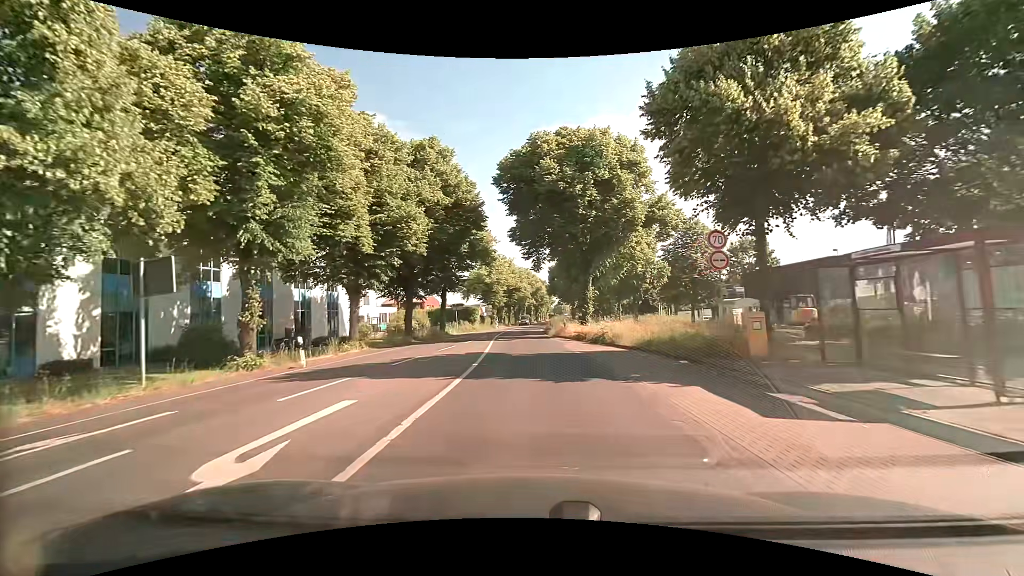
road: secondary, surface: asphalt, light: Day
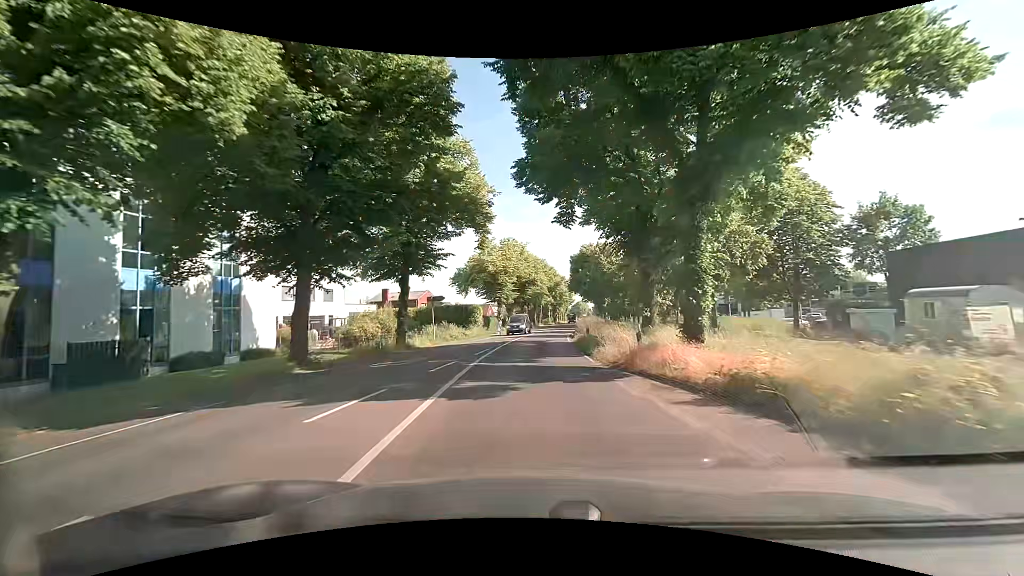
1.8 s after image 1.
(-0.4, +20.4) m; -2°
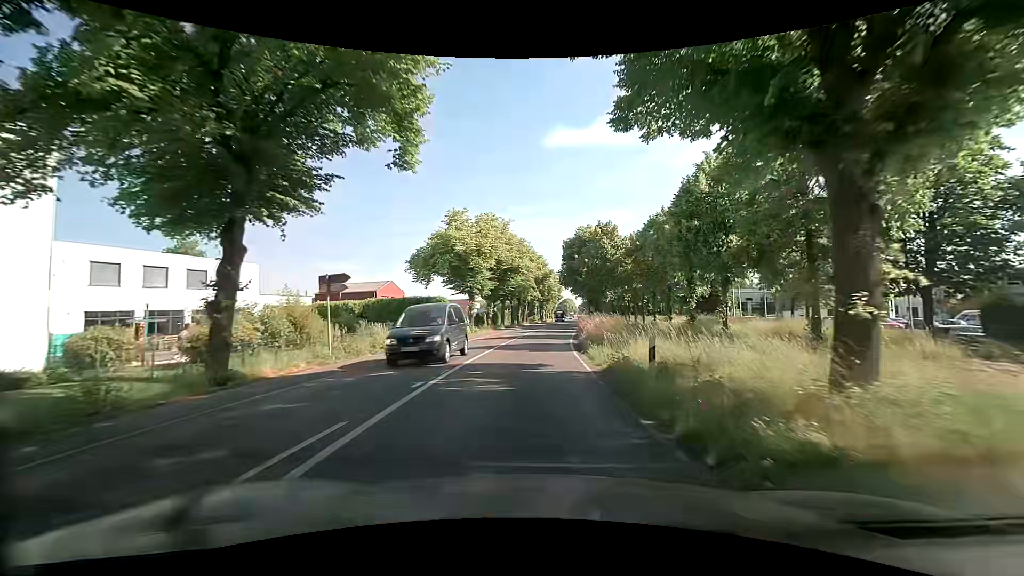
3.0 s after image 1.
(+0.2, +15.7) m; +2°
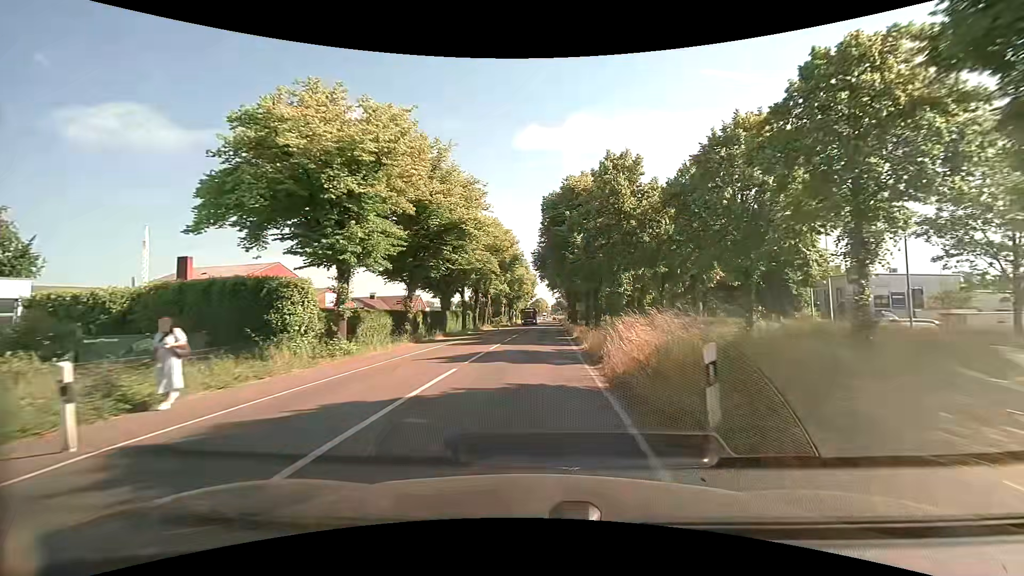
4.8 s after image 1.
(+0.8, +26.1) m; +4°
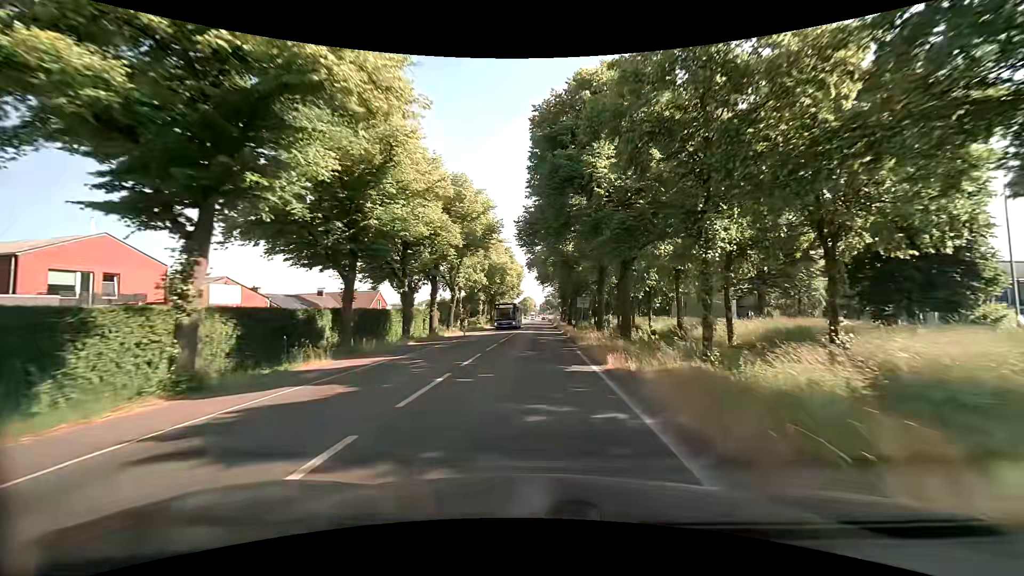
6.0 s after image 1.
(+0.2, +19.0) m; +1°
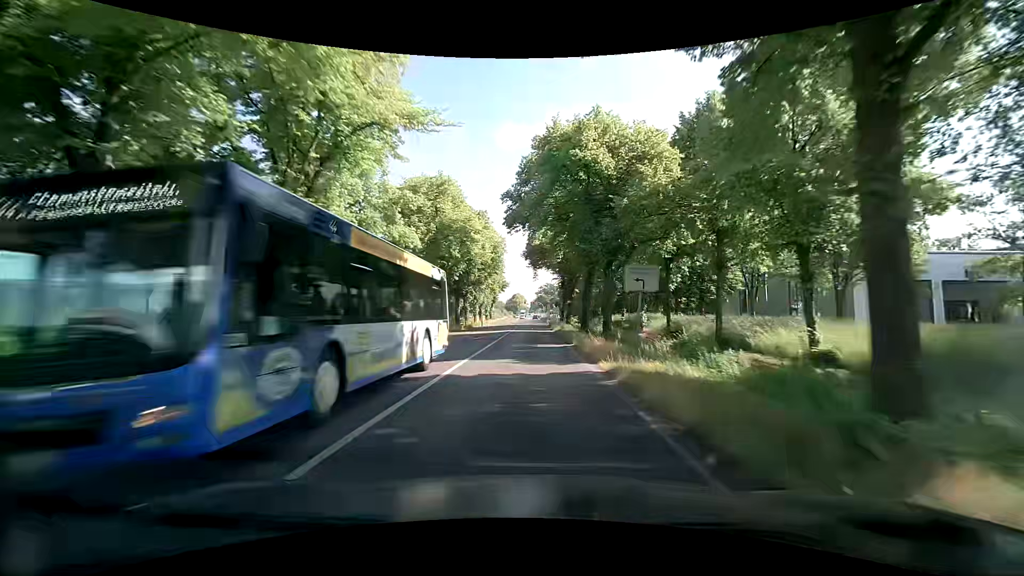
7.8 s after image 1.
(+0.3, +30.4) m; +1°
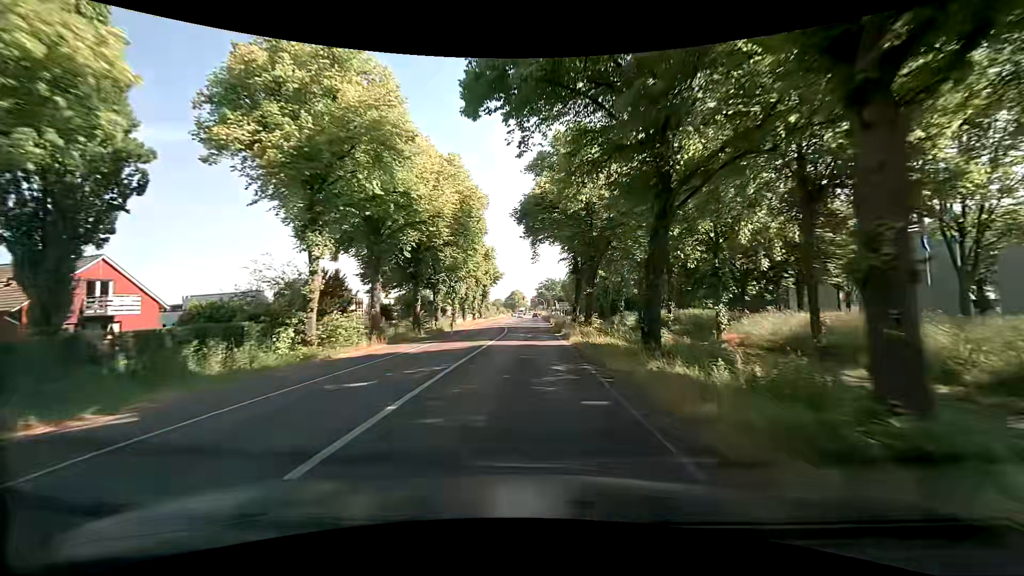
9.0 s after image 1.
(+0.1, +20.6) m; 0°
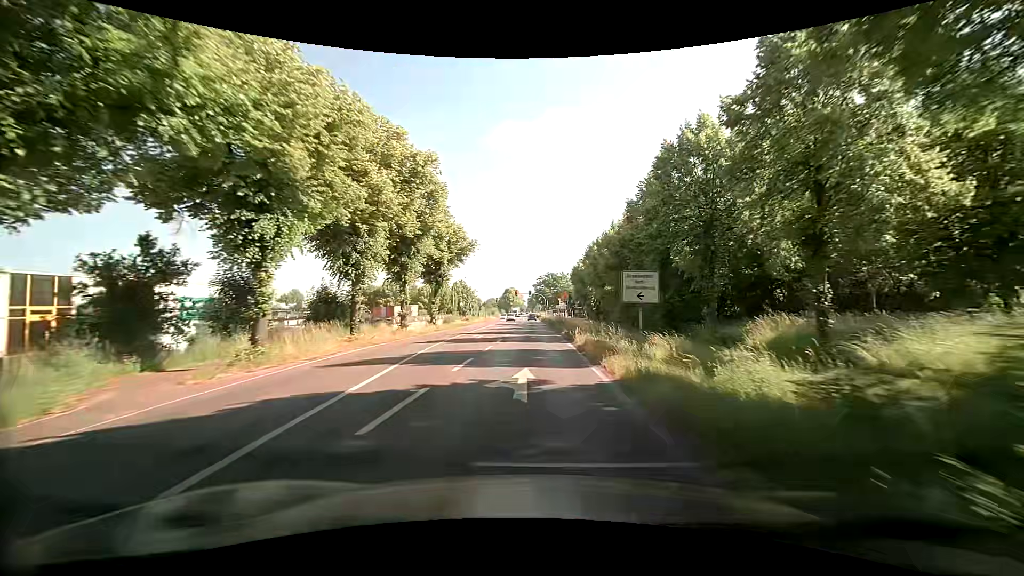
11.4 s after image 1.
(+0.3, +41.2) m; 0°
(0, +10) (0, +20) (0, +30) (0, +40) (0, +50) (0, +60) (0, +70) (0, +80) (0, +90) (0, +100) m
